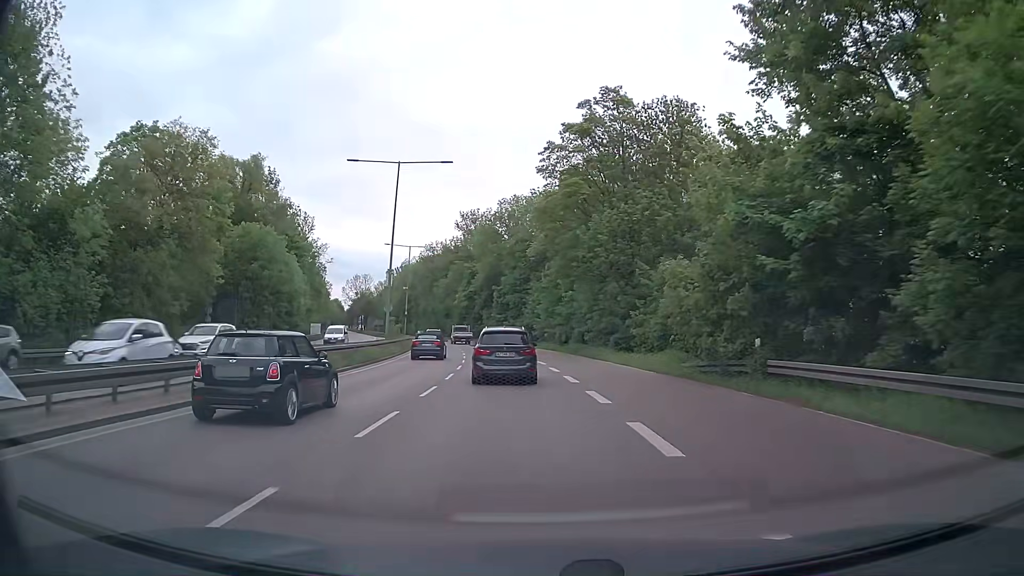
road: primary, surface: asphalt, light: Day
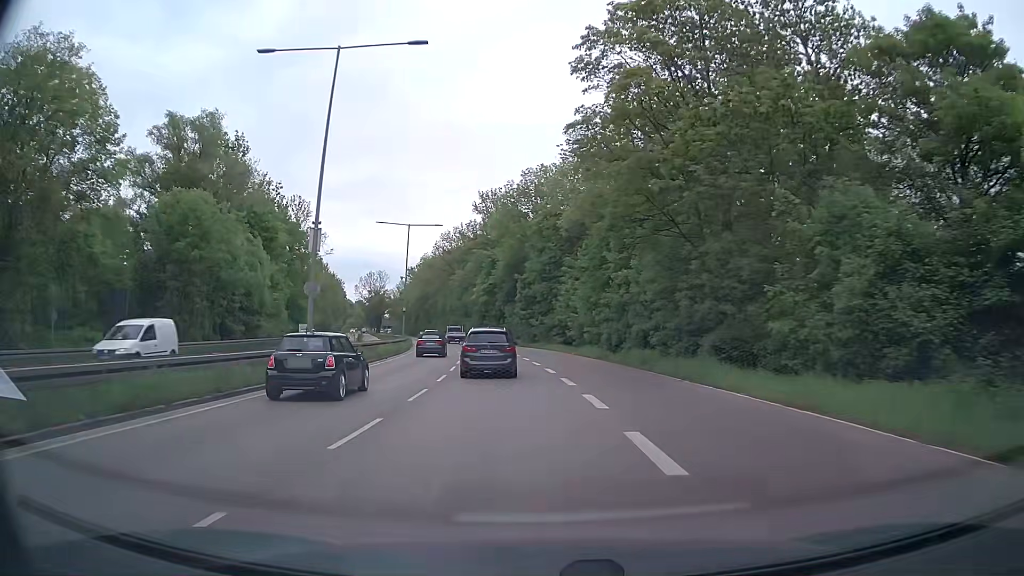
(-0.6, +19.2) m; -3°
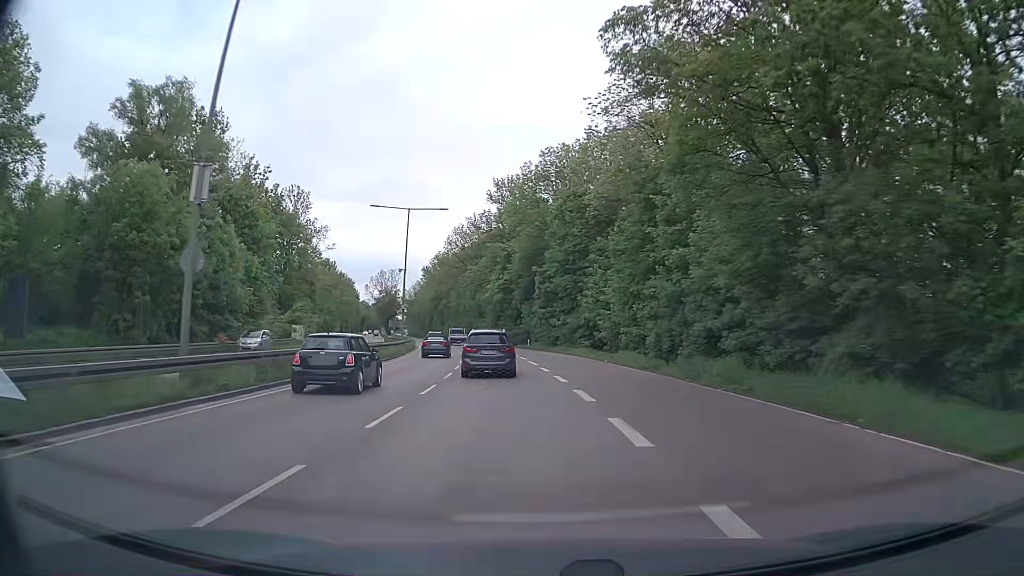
(-0.2, +10.2) m; -2°
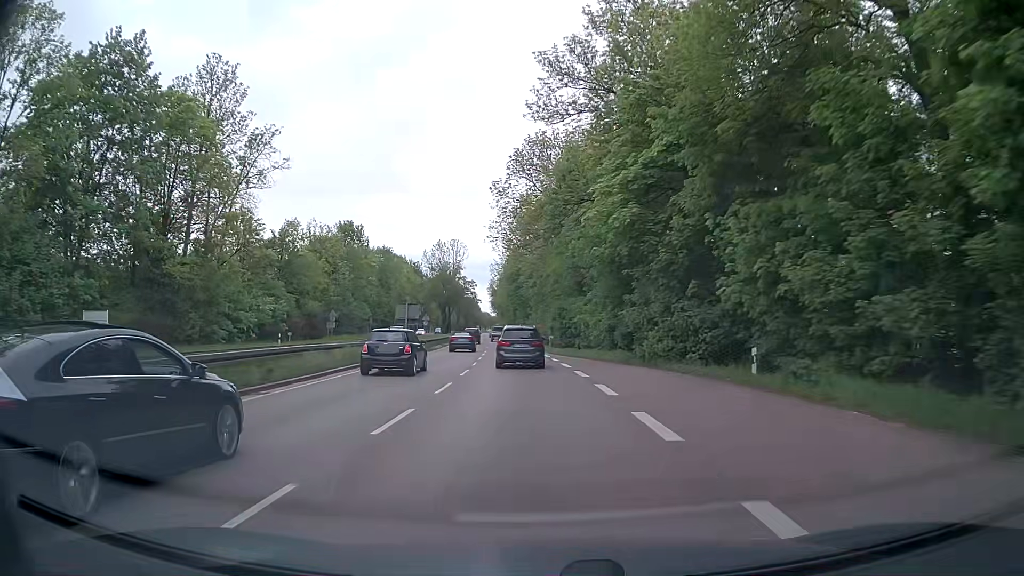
(-4.1, +55.4) m; -9°
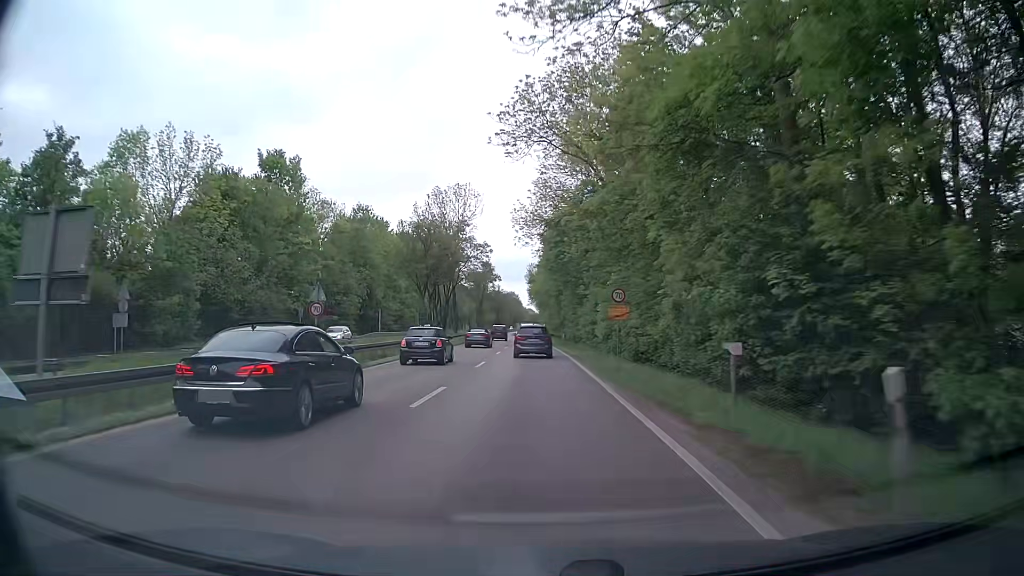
(-1.6, +45.6) m; -4°
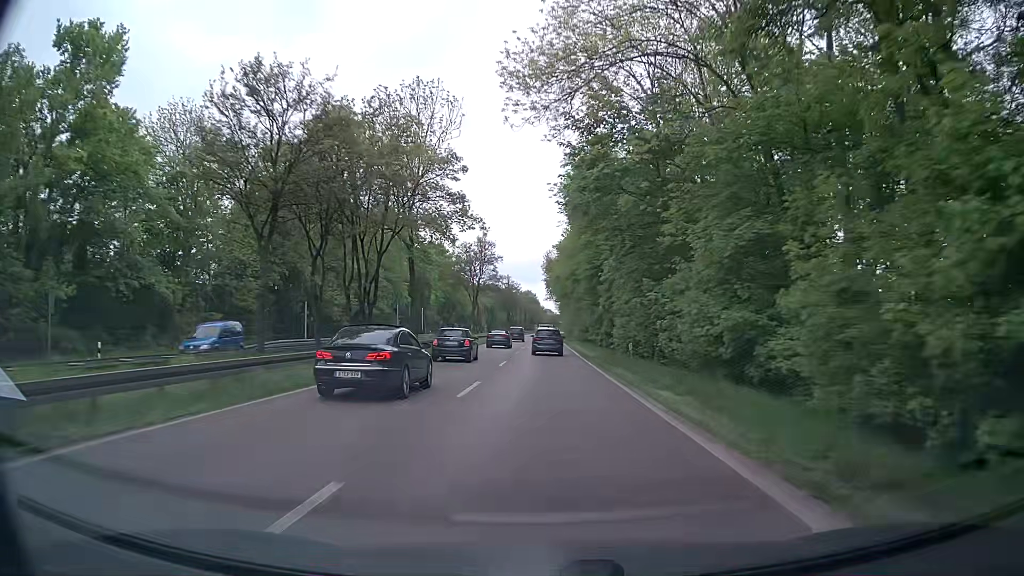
(-0.3, +34.0) m; -1°
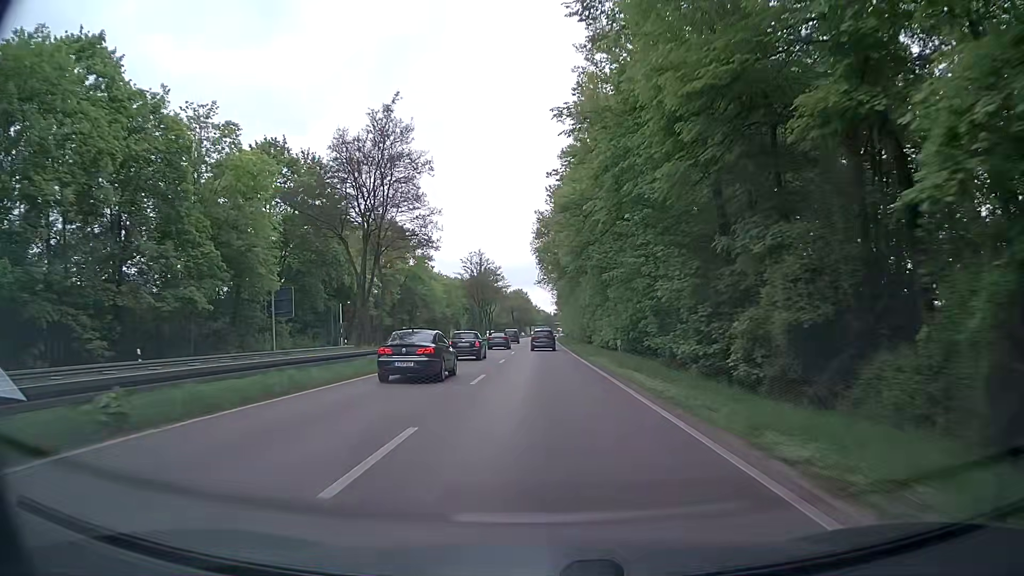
(-0.3, +44.8) m; 0°
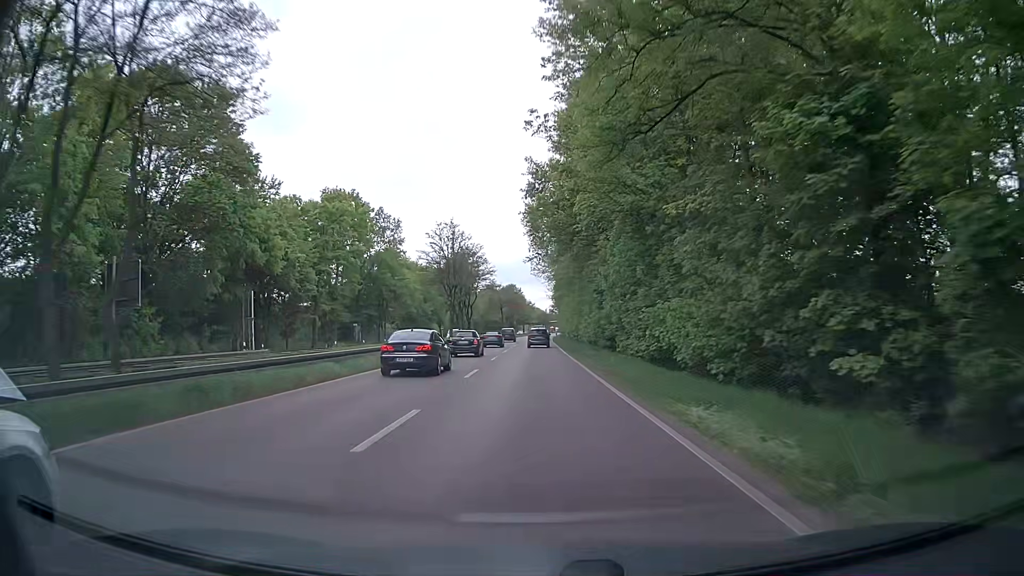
(+0.2, +22.1) m; +1°
(0, +10) (0, +20) (0, +30) (0, +40) (0, +50) (0, +60) (0, +70) (0, +80) (0, +90) (0, +100) m
